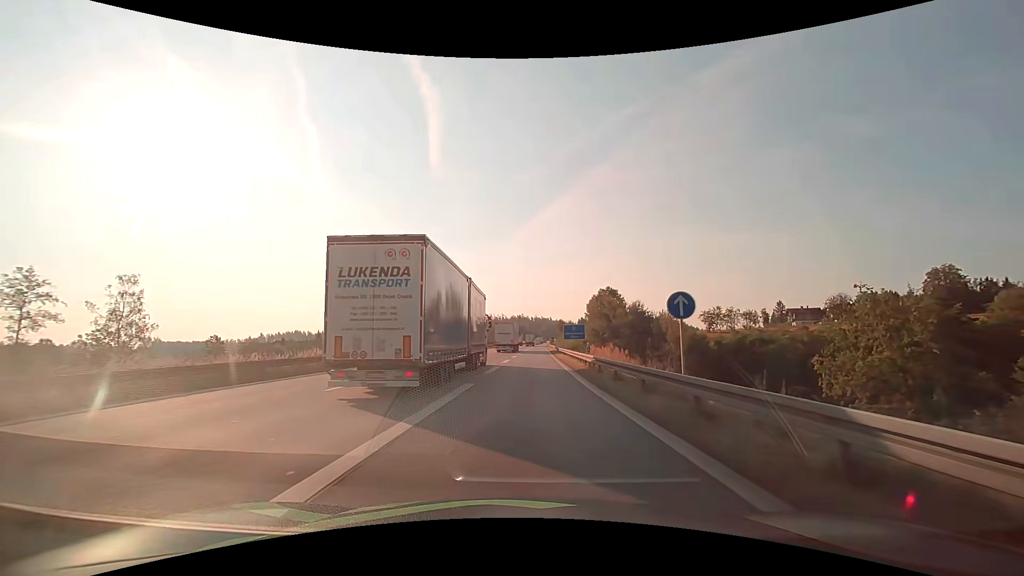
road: motorway_link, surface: asphalt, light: Day
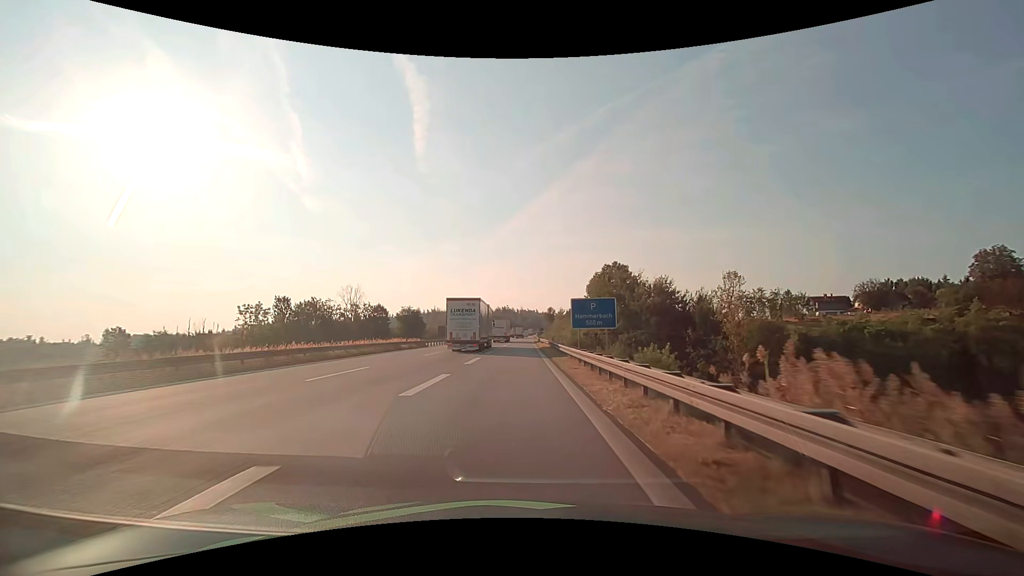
(+0.9, +34.7) m; +2°
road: motorway
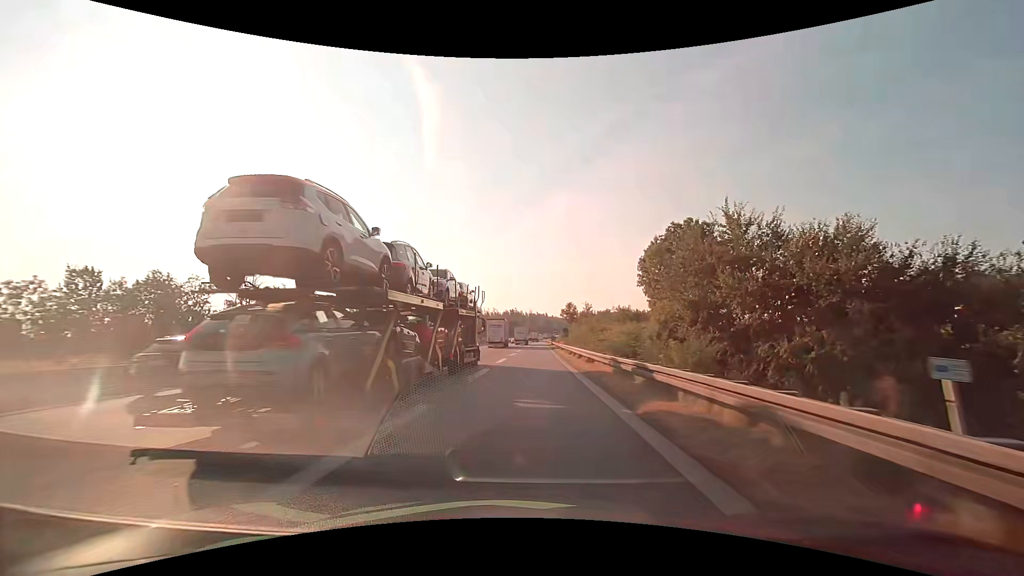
(-0.8, +42.5) m; -1°
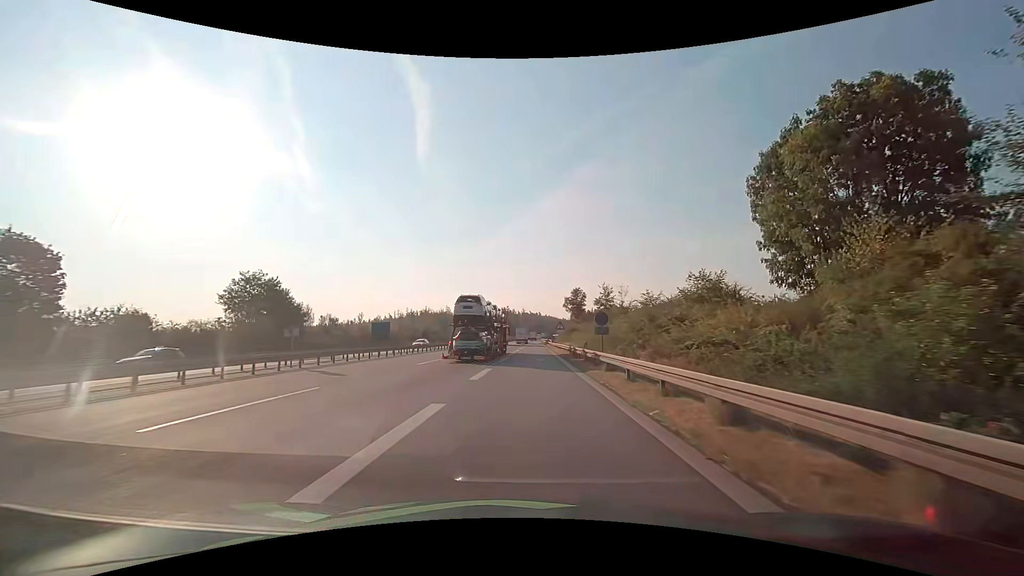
(+0.3, +35.4) m; +1°
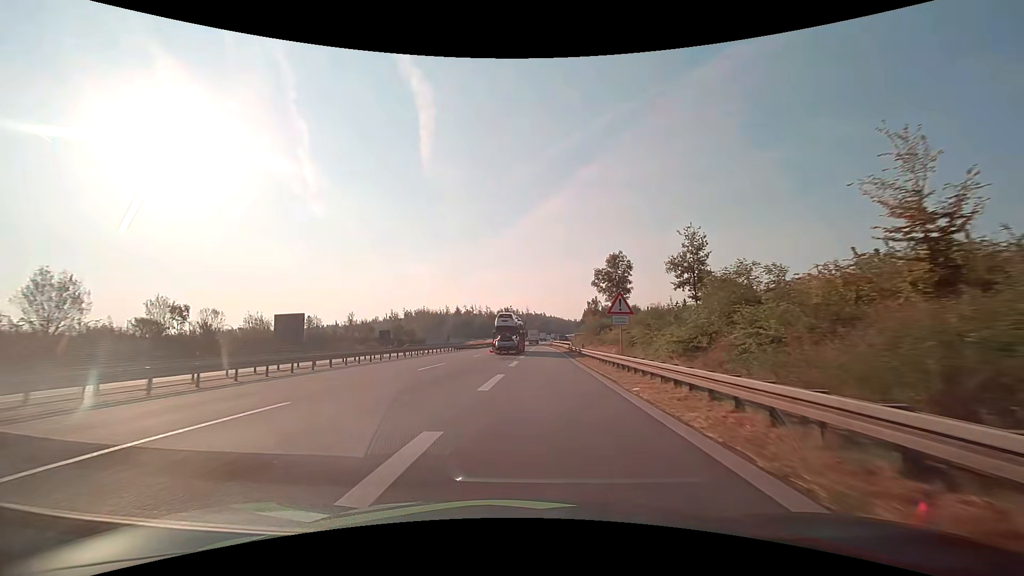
(0.0, +38.3) m; 0°
